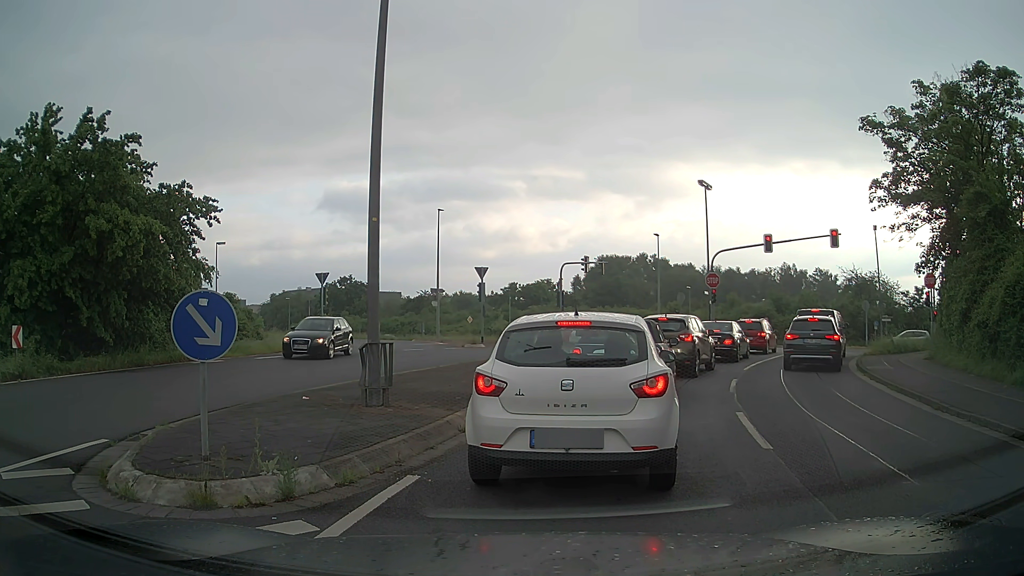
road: unclassified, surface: asphalt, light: Day
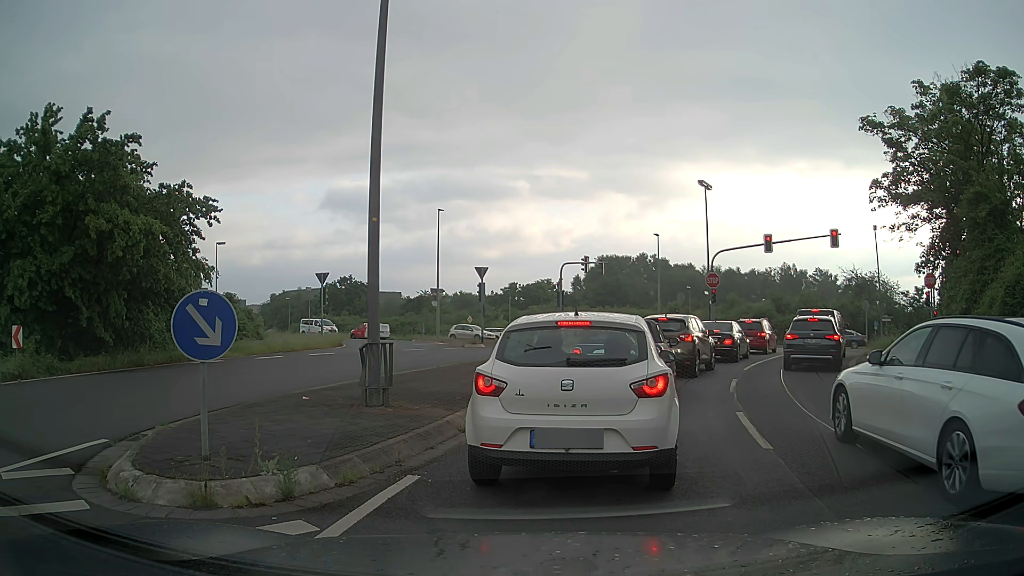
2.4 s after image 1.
(0.0, 0.0) m; 0°
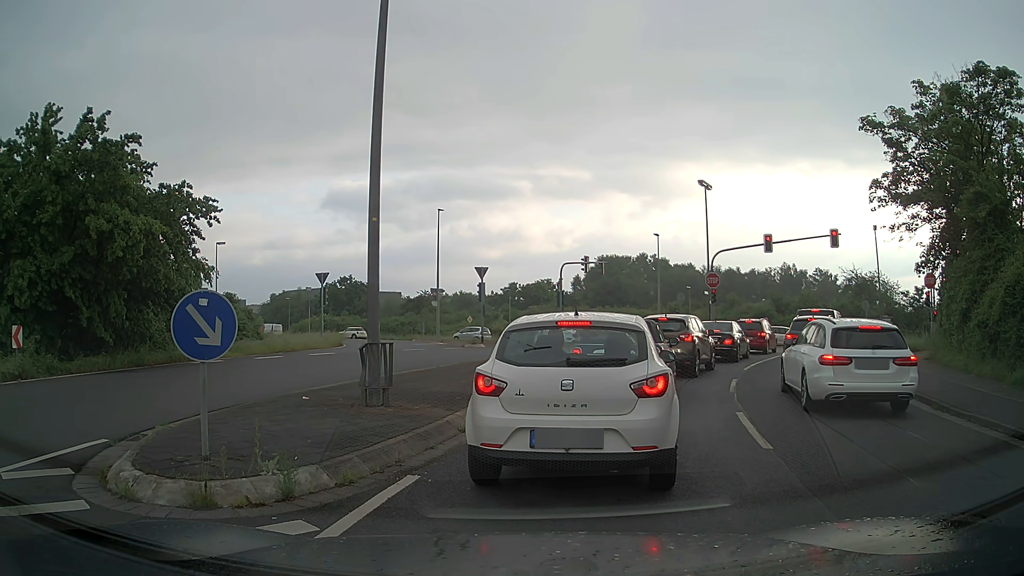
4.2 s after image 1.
(0.0, 0.0) m; 0°
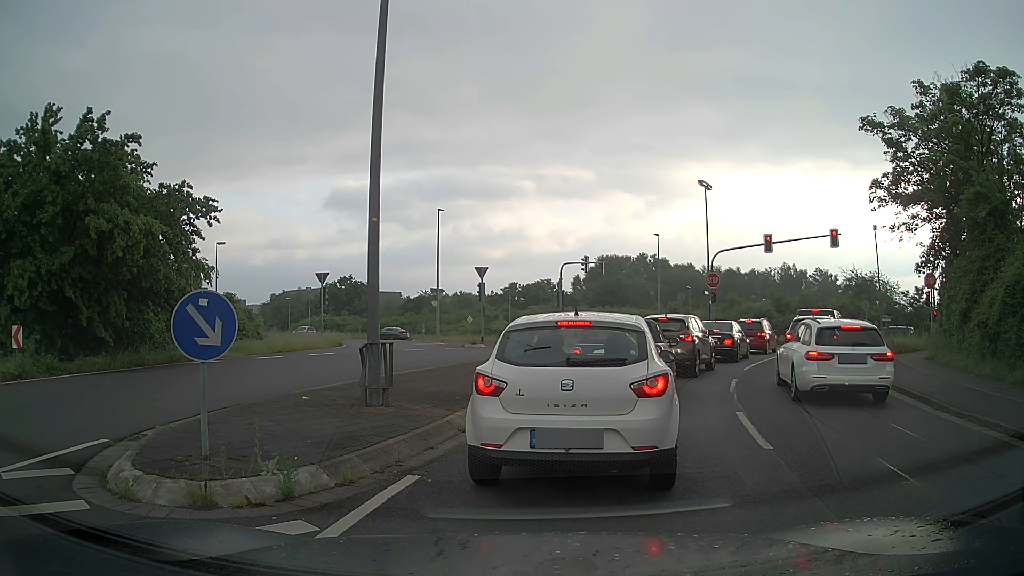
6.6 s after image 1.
(0.0, 0.0) m; 0°
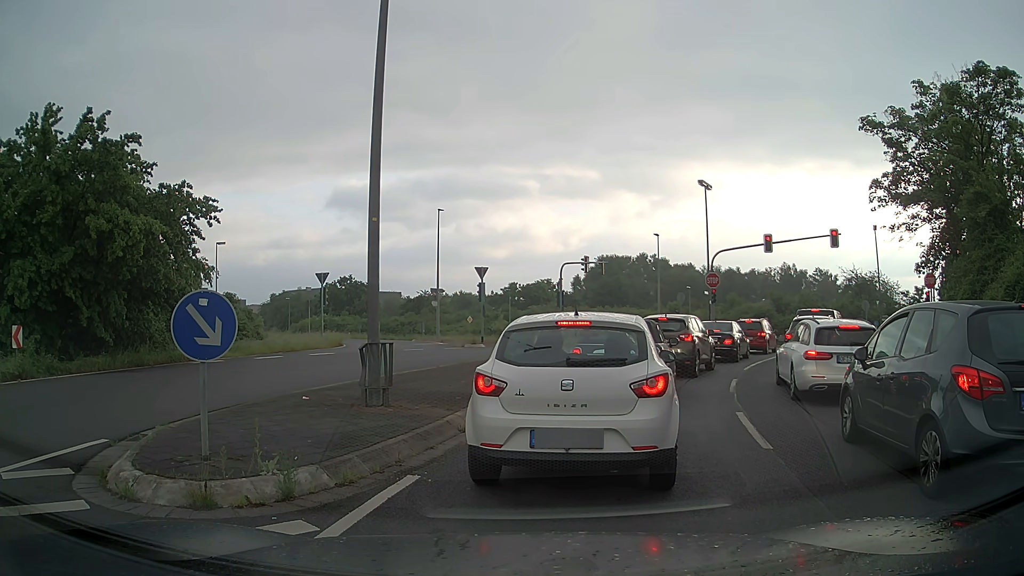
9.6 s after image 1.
(0.0, 0.0) m; 0°
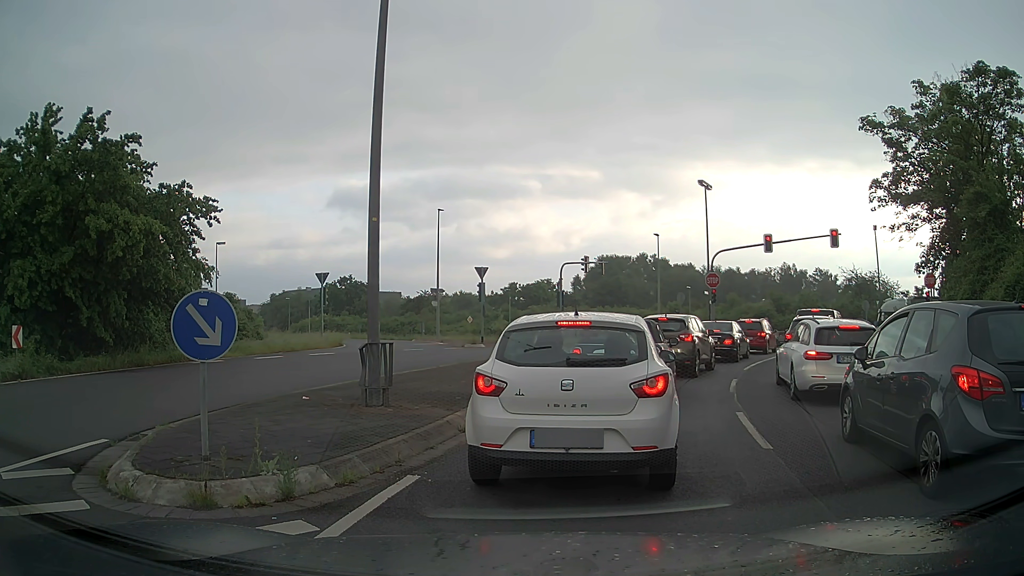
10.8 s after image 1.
(0.0, 0.0) m; 0°
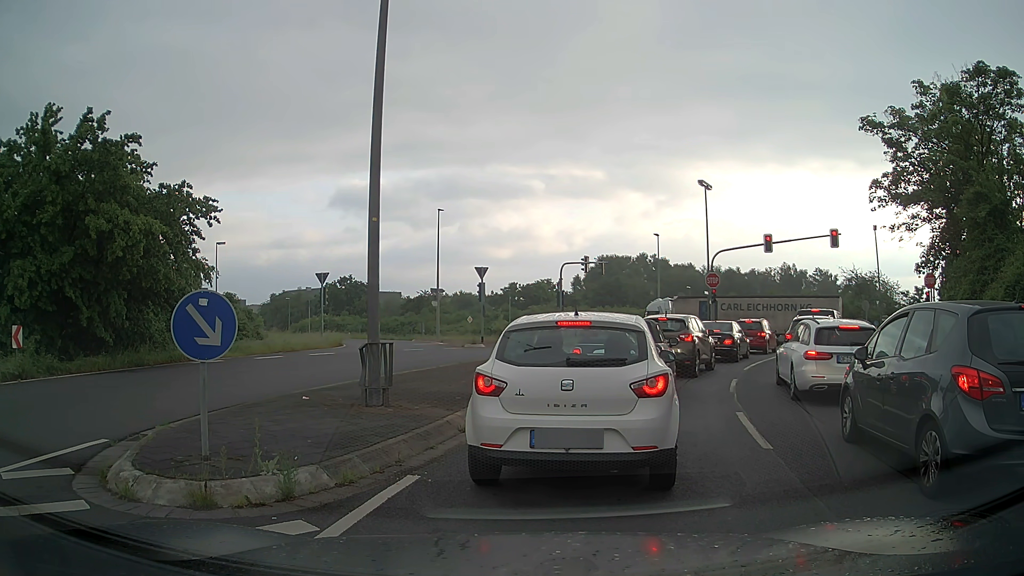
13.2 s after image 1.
(0.0, 0.0) m; 0°
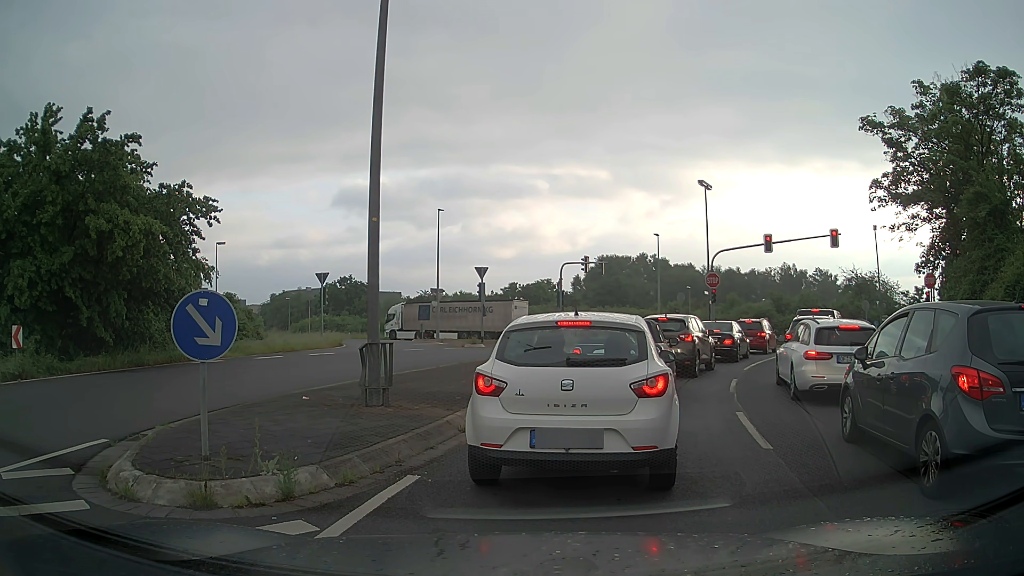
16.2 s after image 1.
(0.0, 0.0) m; 0°
(+1, +10) (+5, +19) (+9, +28) (+14, +37) (+17, +46) (+14, +56) (+6, +63) (-2, +69) (-10, +75) (-18, +81) m
